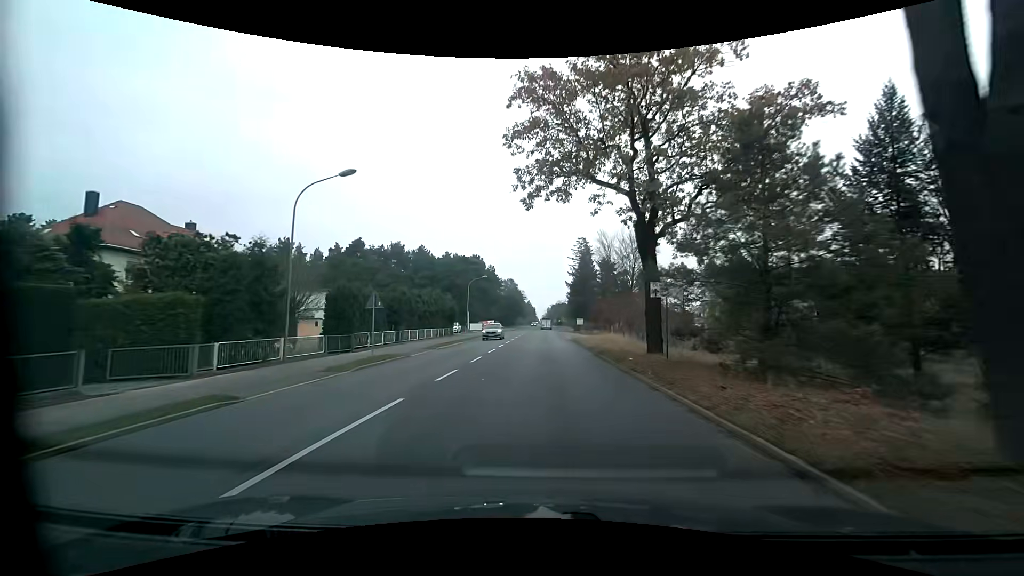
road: primary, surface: asphalt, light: Day
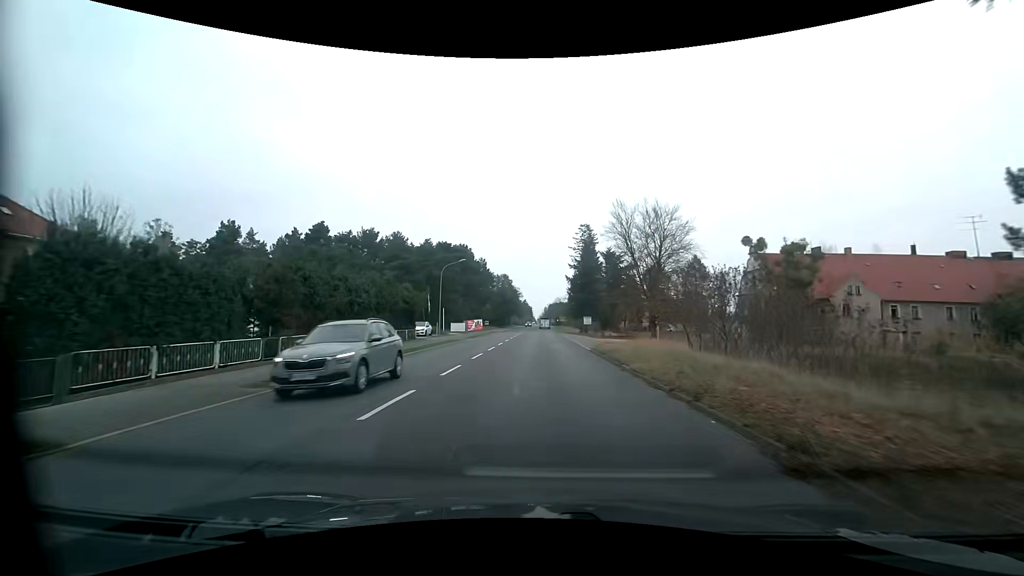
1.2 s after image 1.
(+0.1, +17.3) m; 0°
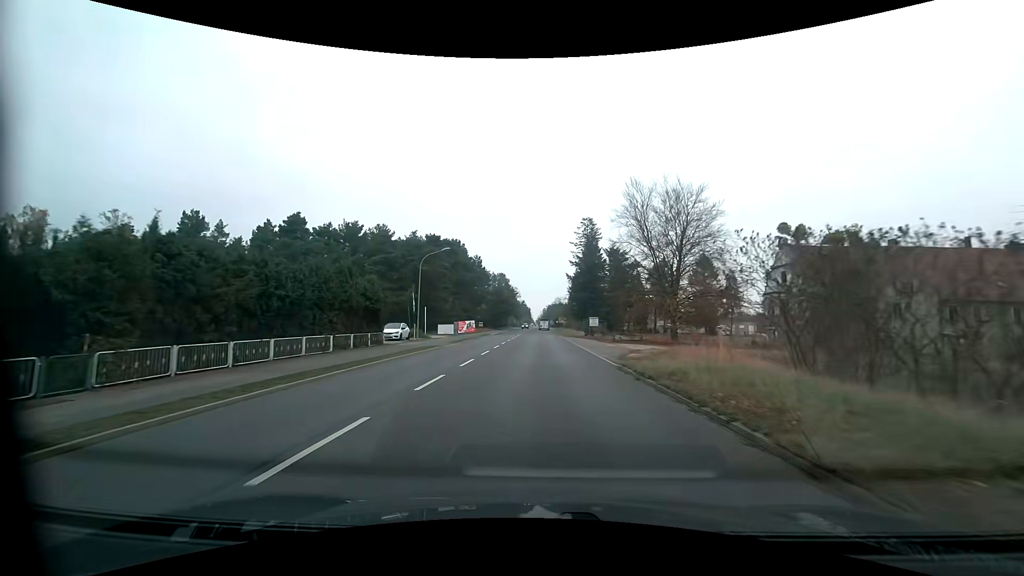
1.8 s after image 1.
(0.0, +8.7) m; 0°
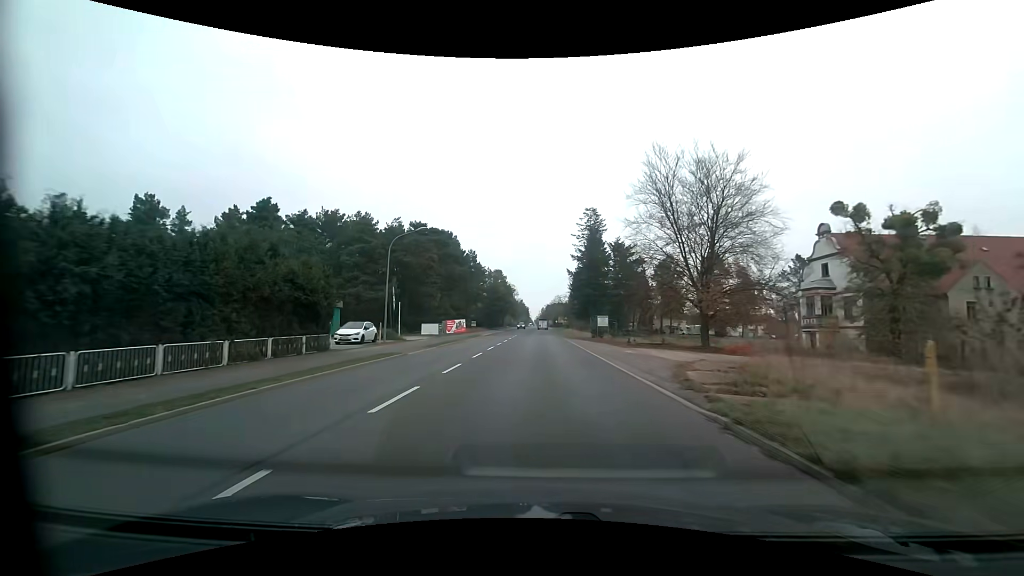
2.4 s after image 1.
(0.0, +8.7) m; +1°
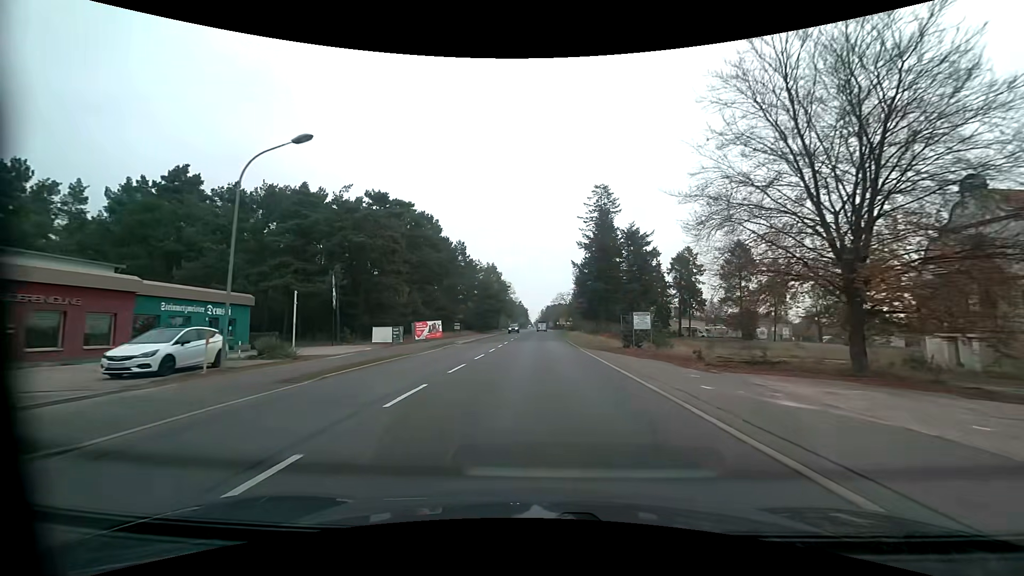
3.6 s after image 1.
(-0.1, +17.3) m; 0°
